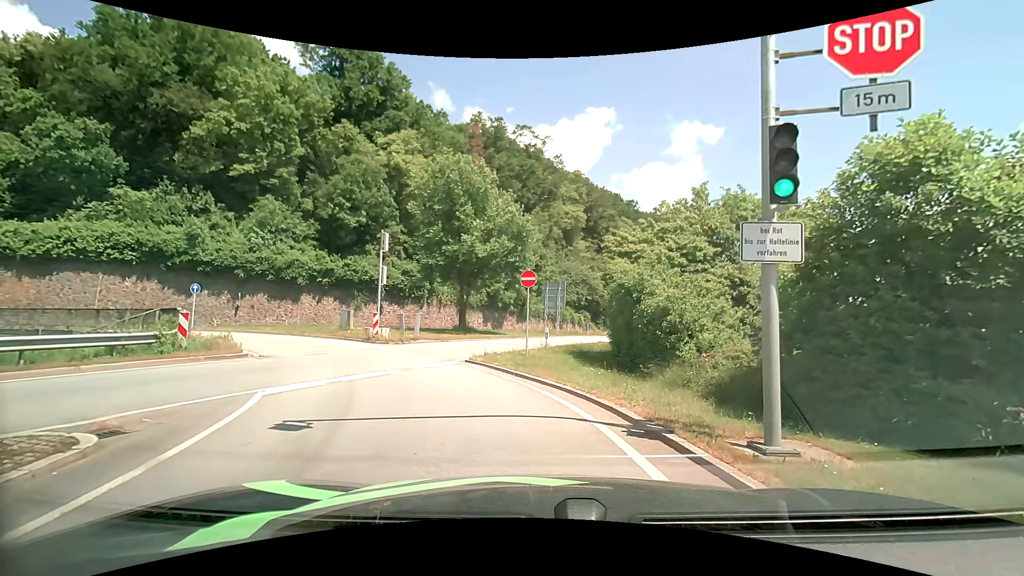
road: primary_link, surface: asphalt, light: Day
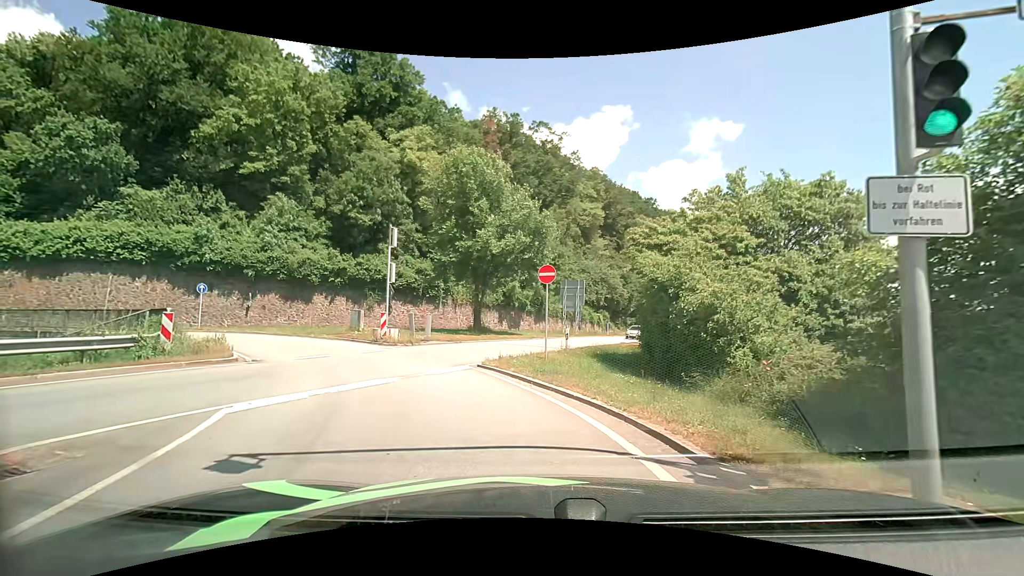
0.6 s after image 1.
(0.0, +1.8) m; -2°
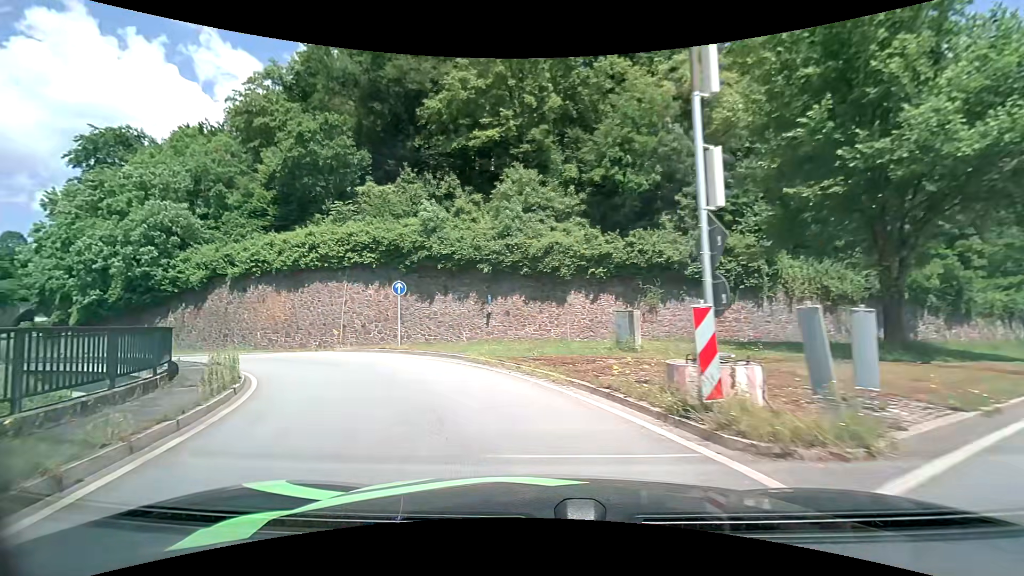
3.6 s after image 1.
(-4.4, +16.1) m; -31°
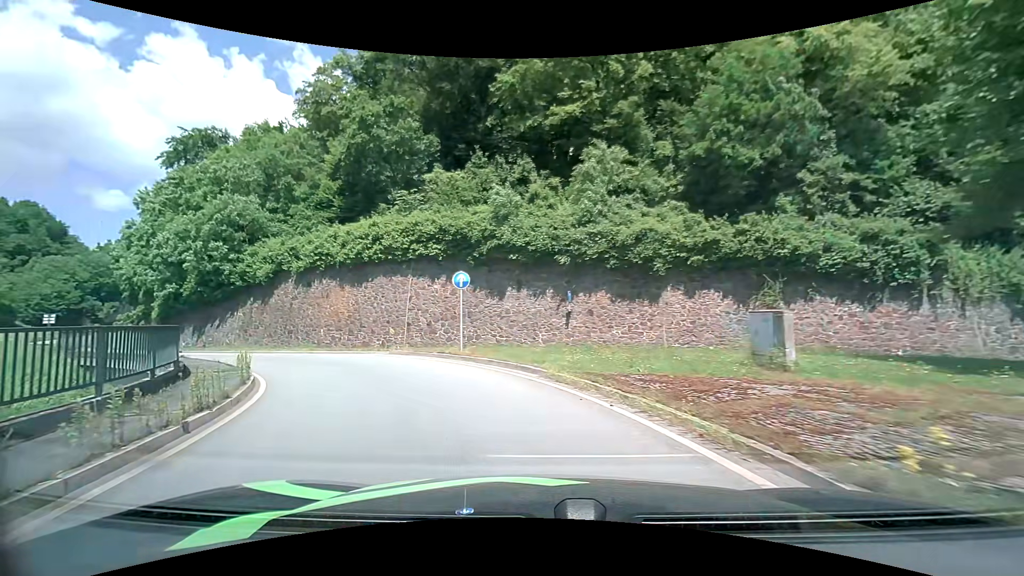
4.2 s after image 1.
(-0.3, +4.2) m; -9°
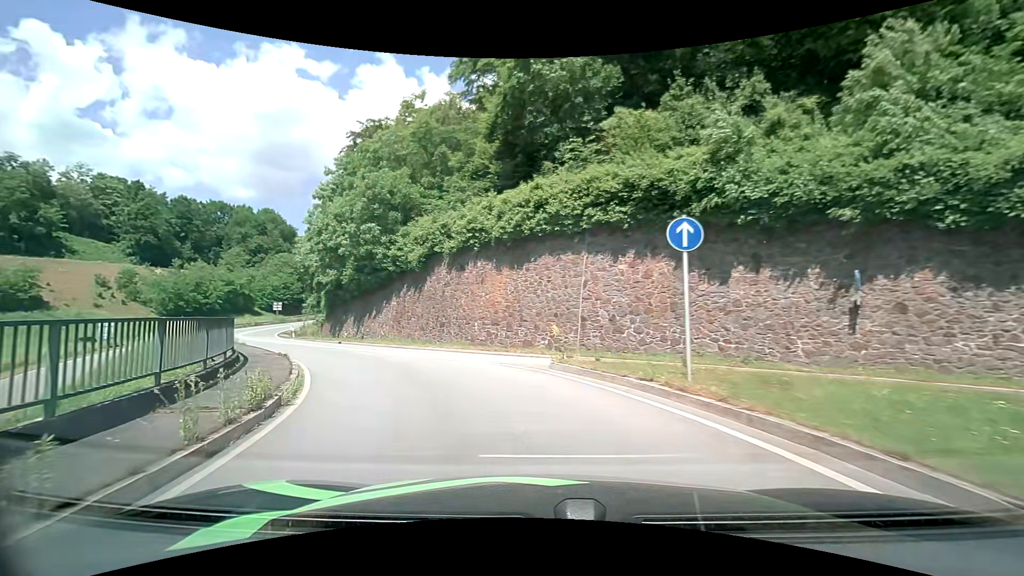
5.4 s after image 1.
(-1.6, +8.7) m; -20°
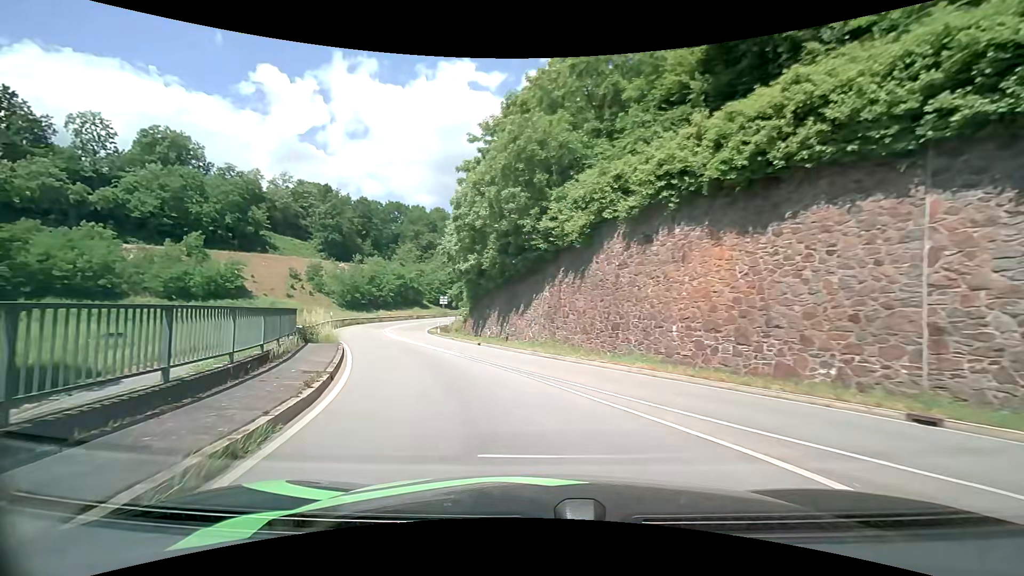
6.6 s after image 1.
(-1.7, +9.8) m; -18°
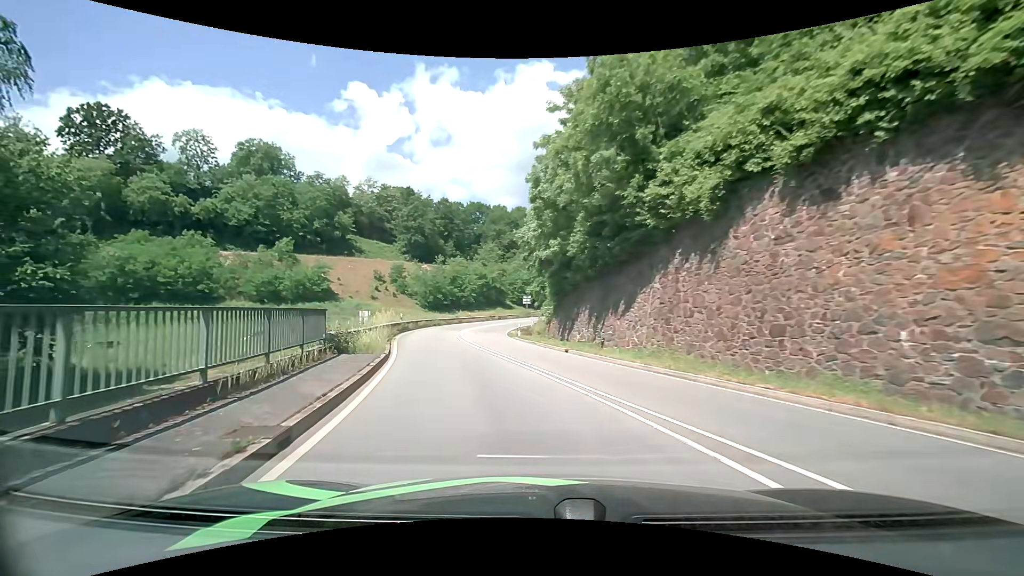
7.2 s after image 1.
(-0.4, +5.5) m; -9°
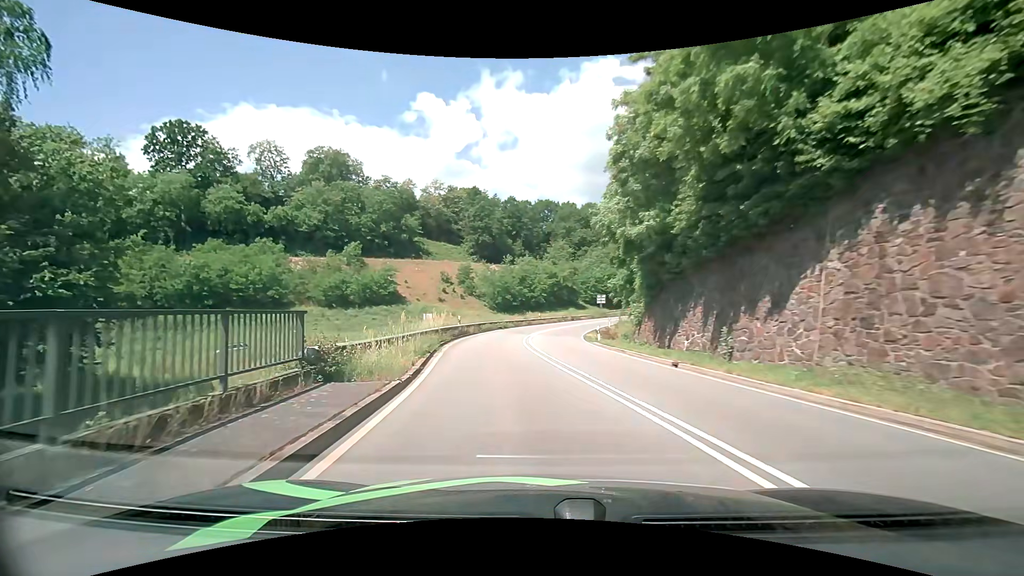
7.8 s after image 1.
(-0.5, +5.9) m; -8°
(-1, +10) (-2, +20) (-2, +30) (-2, +40) (0, +50) (+2, +60) (+5, +69) (+8, +79) (+12, +88) (+16, +97) m
